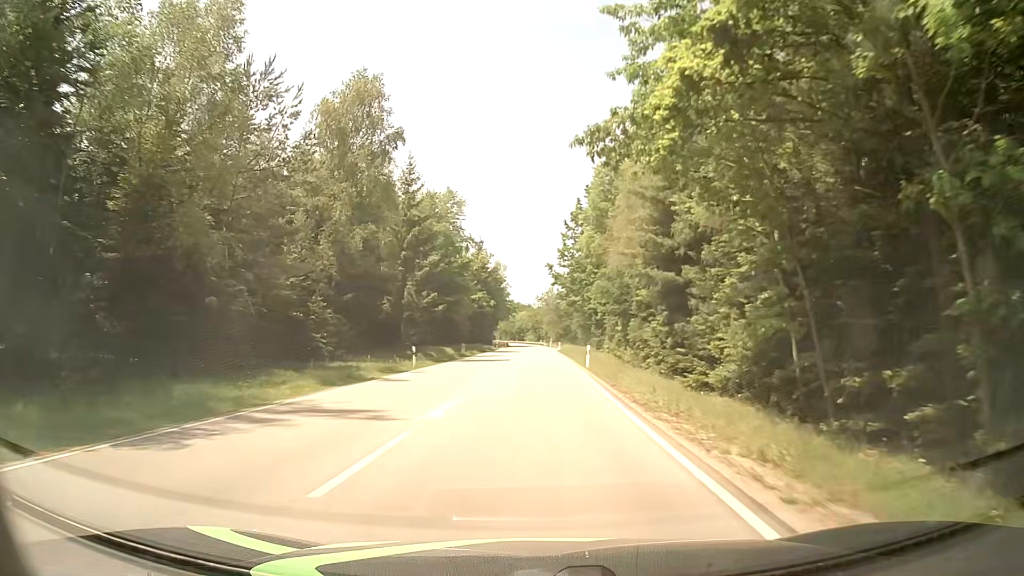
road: secondary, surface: asphalt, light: Day
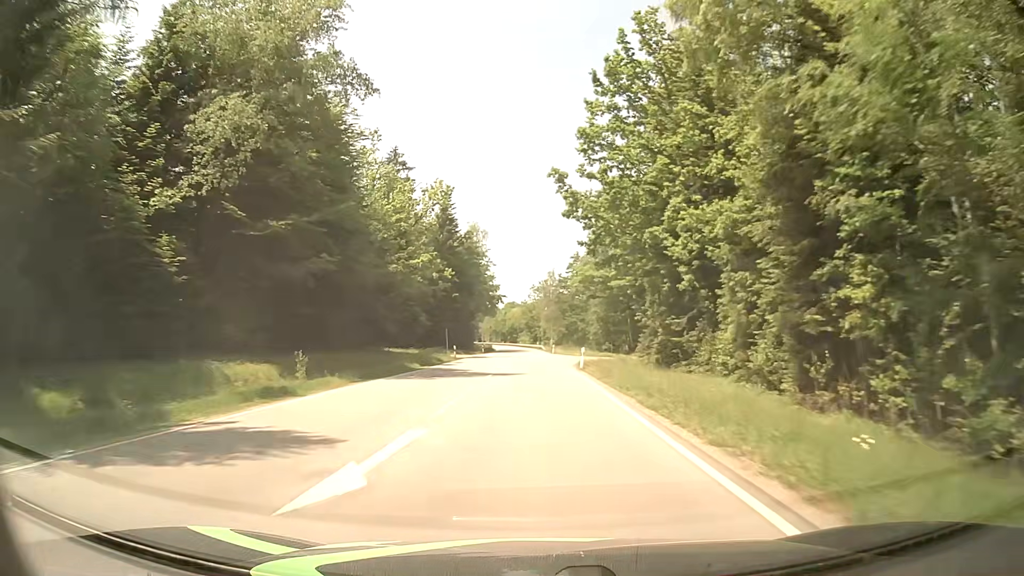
(0.0, +48.9) m; 0°
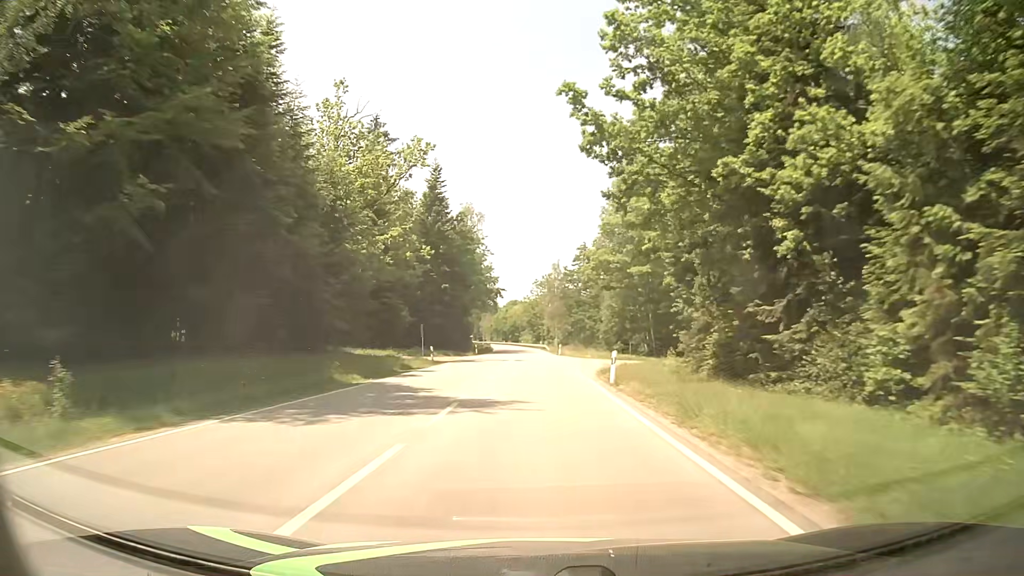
(-0.1, +13.3) m; 0°
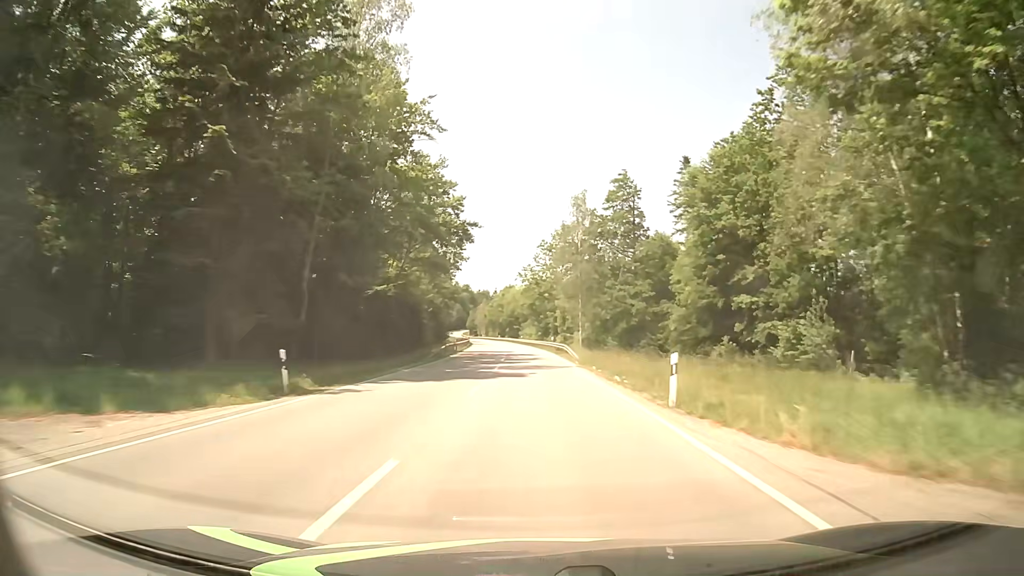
(-0.2, +56.5) m; 0°
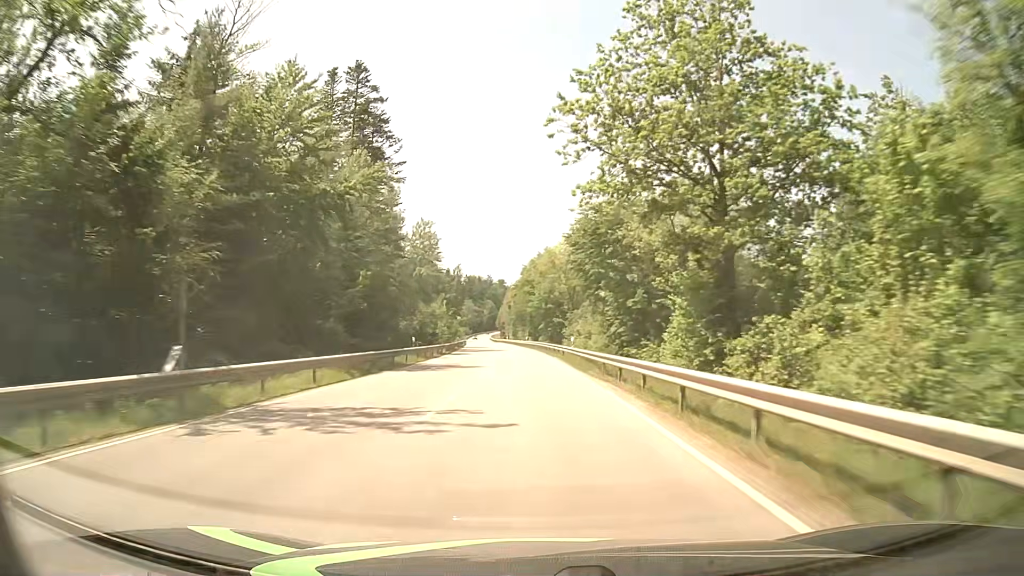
(-2.3, +76.5) m; -4°
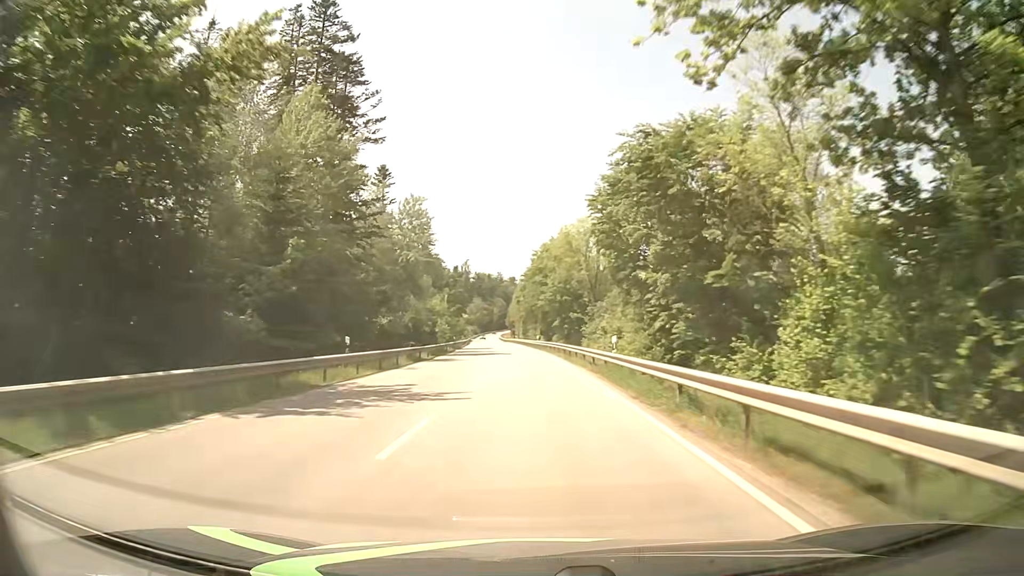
(-0.1, +15.5) m; -1°
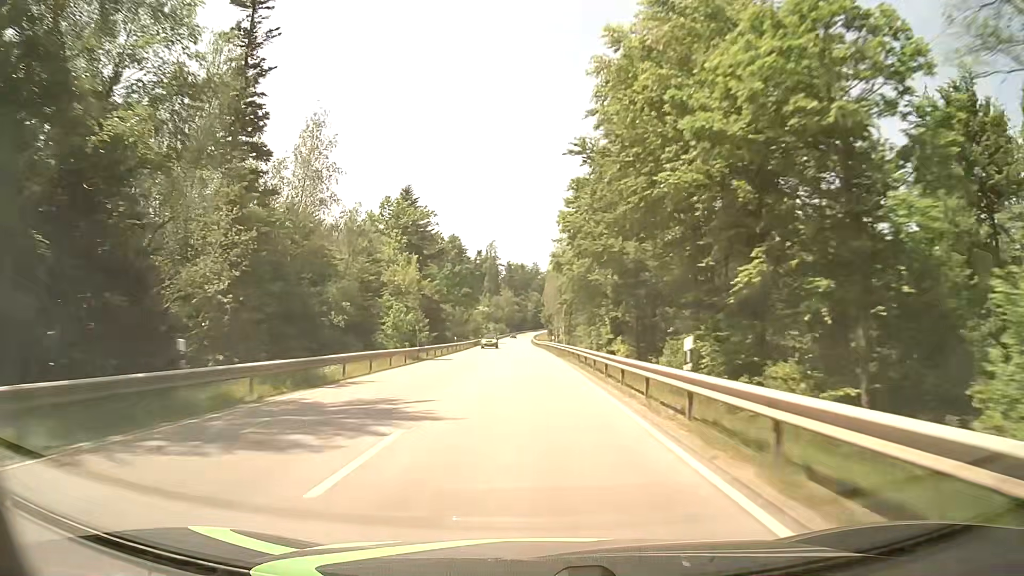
(-1.8, +61.7) m; -3°
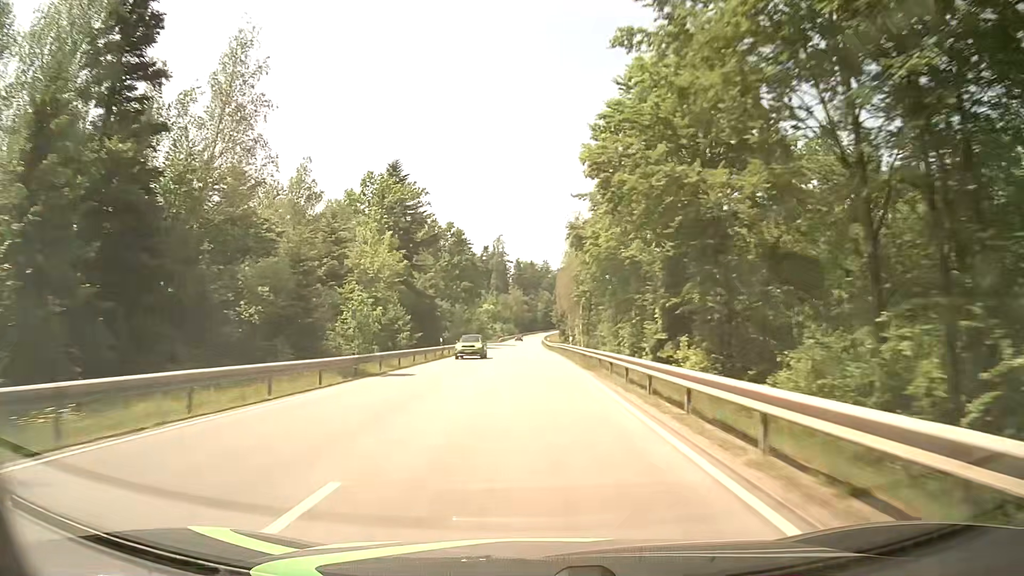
(-0.1, +15.4) m; -1°
(0, +10) (0, +20) (0, +30) (0, +40) (0, +50) (0, +60) (-1, +70) (-1, +80) (-1, +90) (-1, +100) m
